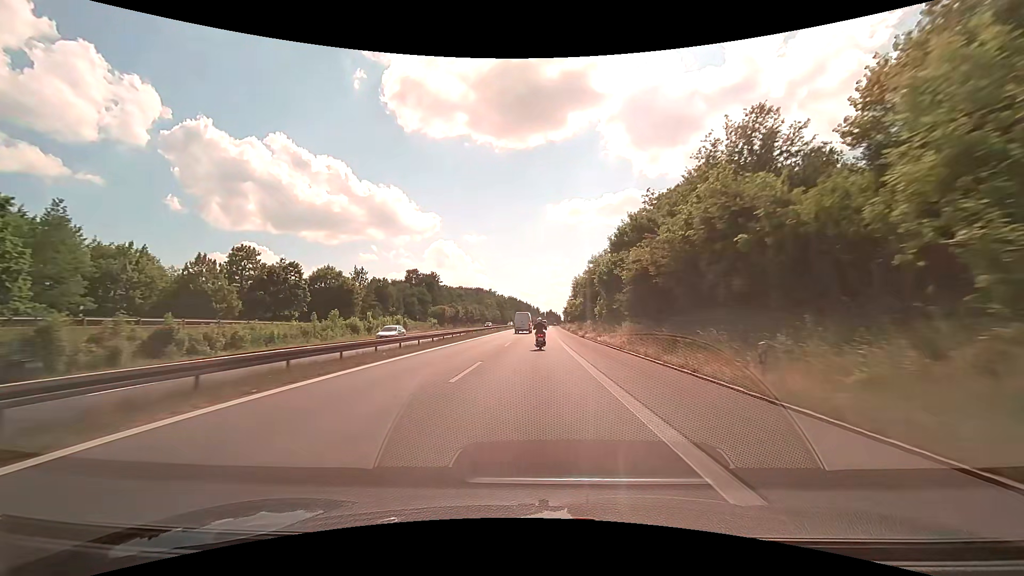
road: motorway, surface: asphalt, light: Day
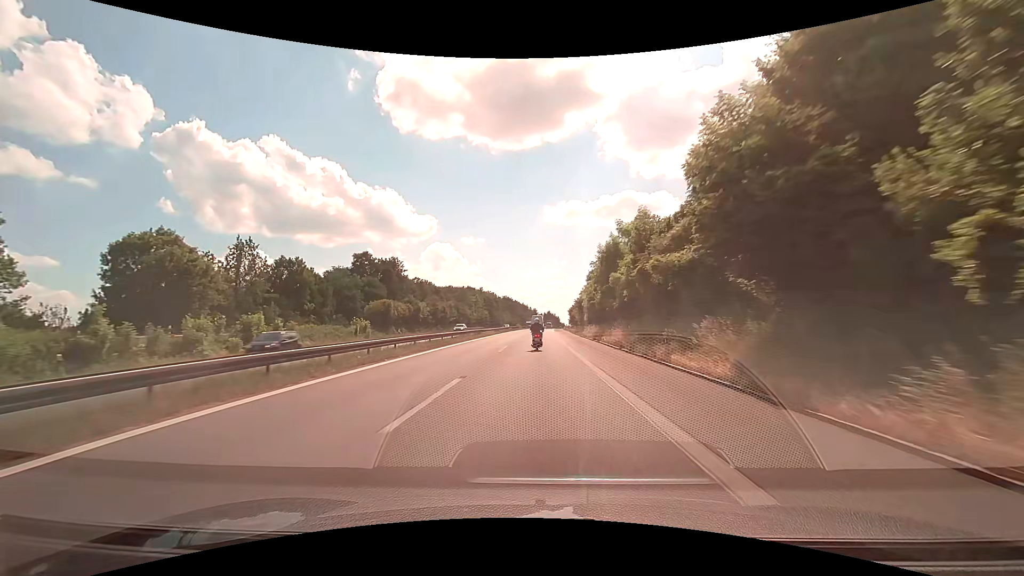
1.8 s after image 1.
(0.0, +41.2) m; 0°
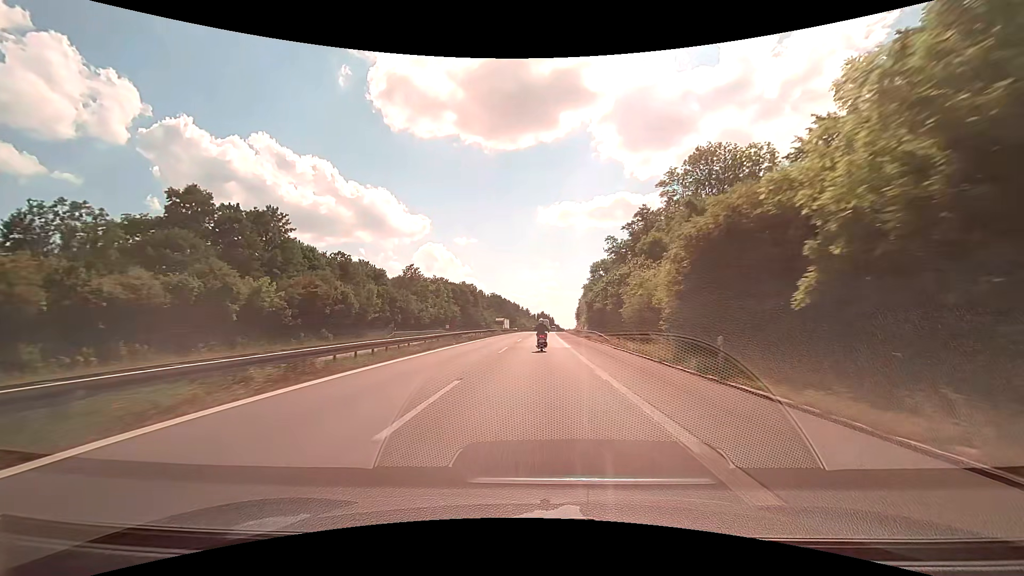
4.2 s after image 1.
(+0.2, +54.1) m; +1°
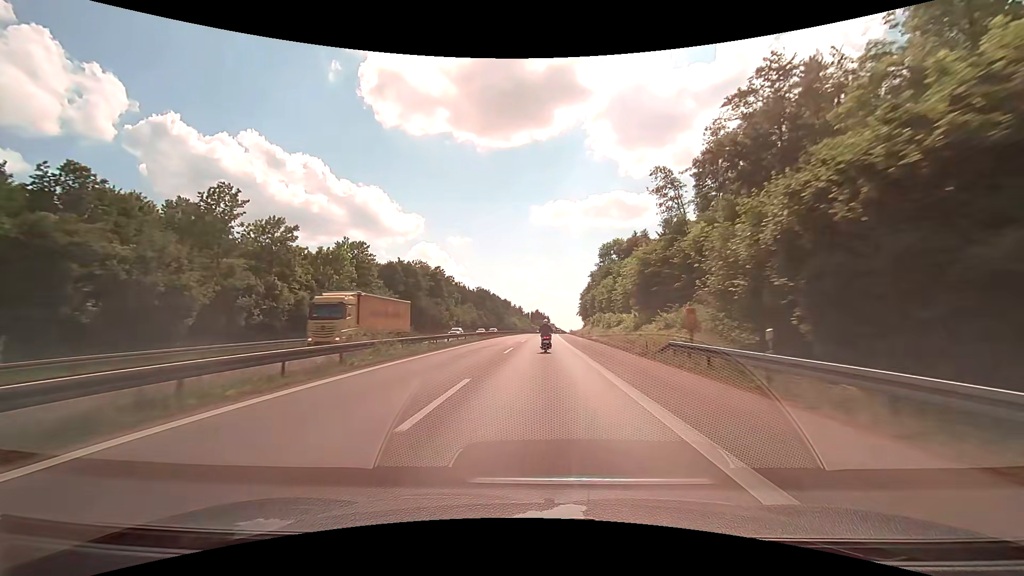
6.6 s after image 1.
(+0.3, +53.4) m; +1°
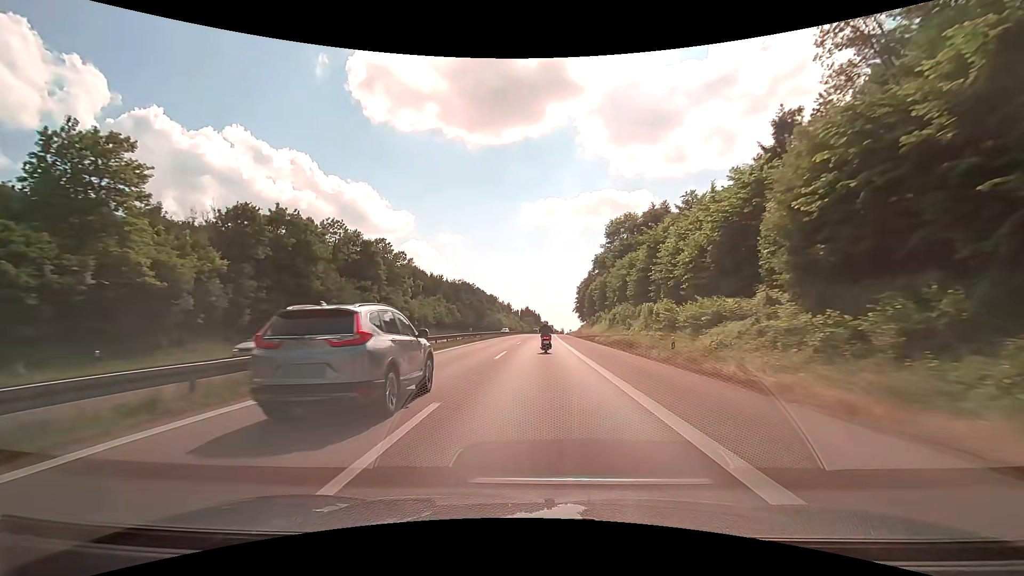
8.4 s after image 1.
(+0.3, +39.7) m; +1°
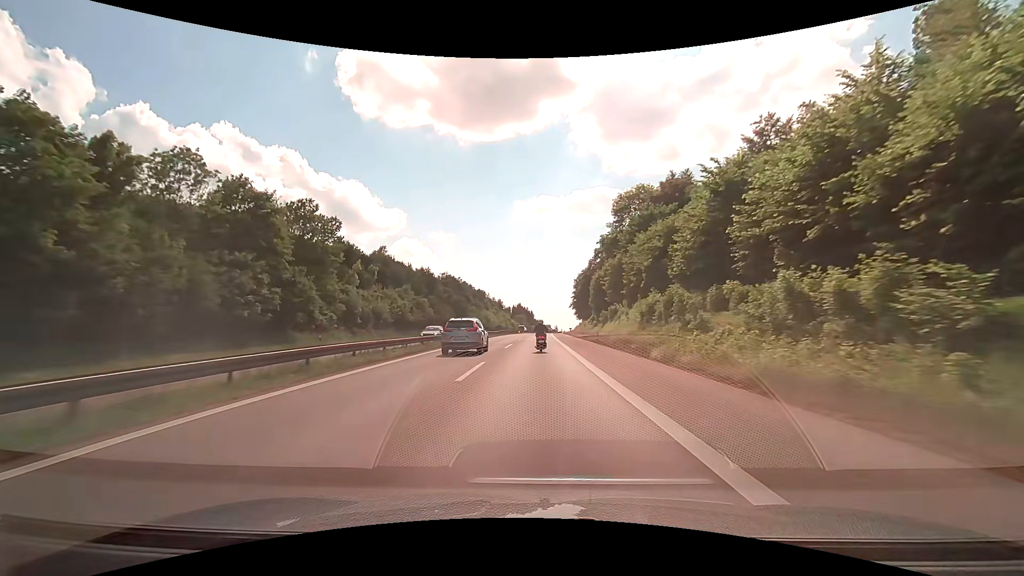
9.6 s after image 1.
(+0.2, +26.4) m; +1°
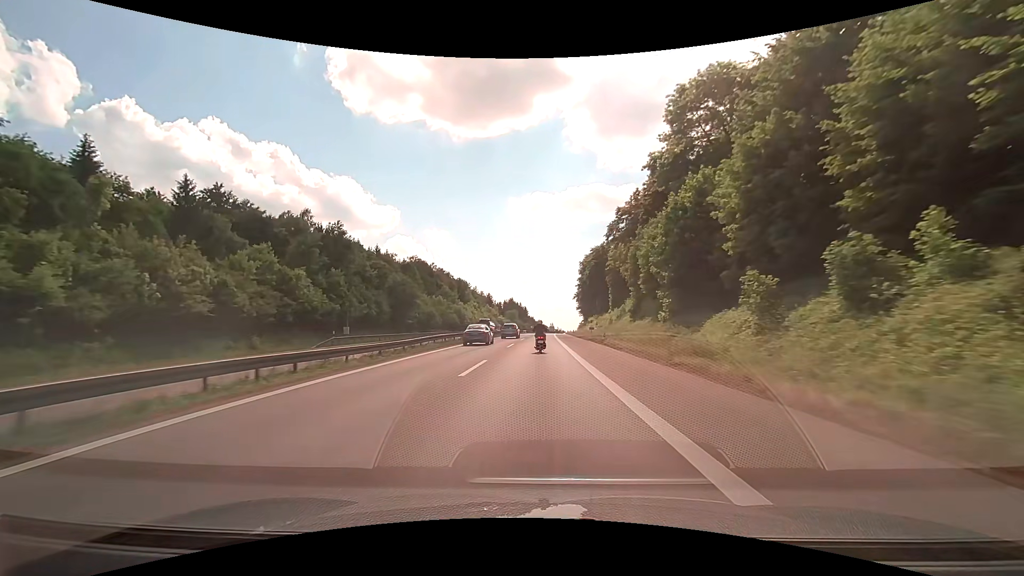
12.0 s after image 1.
(+0.3, +52.5) m; +1°
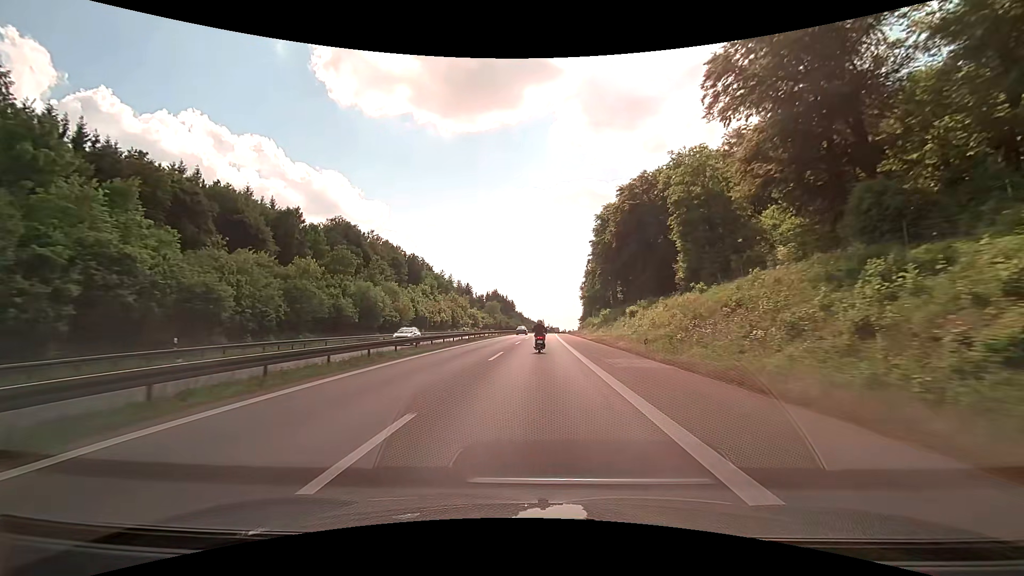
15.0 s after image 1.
(+0.5, +65.8) m; +1°
(0, +10) (0, +20) (0, +30) (0, +40) (+1, +50) (+1, +60) (+1, +70) (+2, +80) (+2, +90) (+2, +100) m
